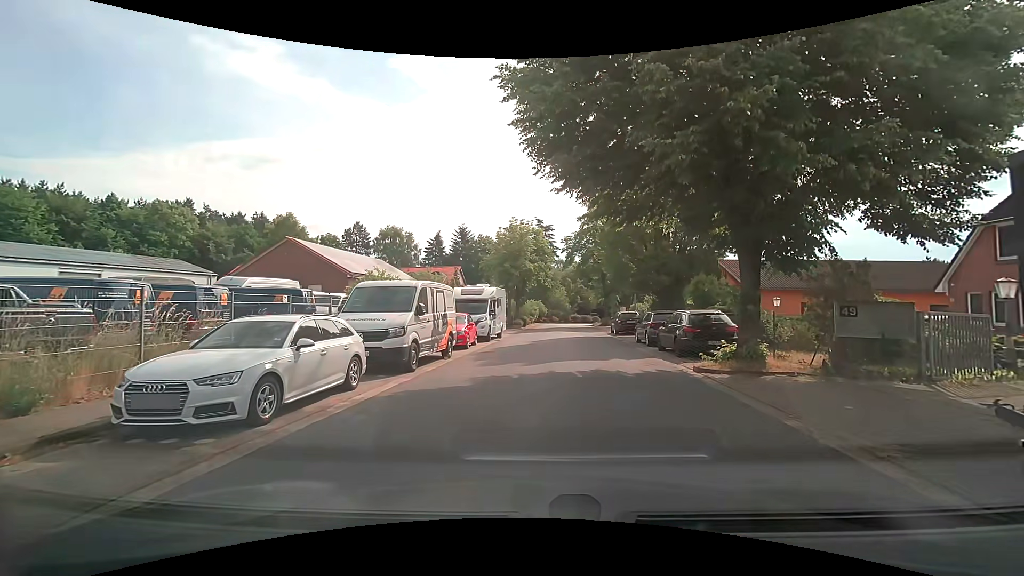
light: Day
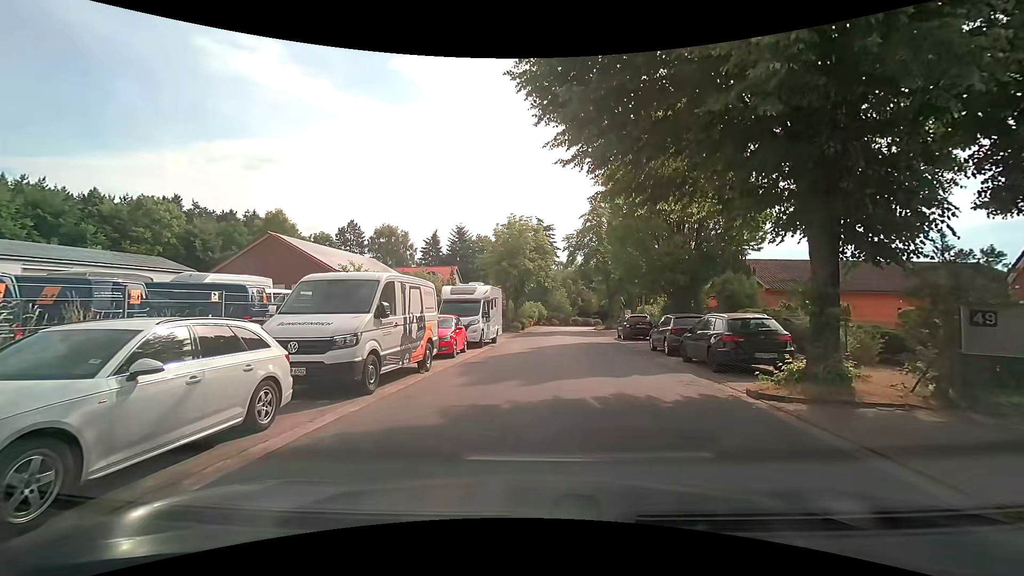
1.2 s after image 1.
(0.0, +3.1) m; 0°
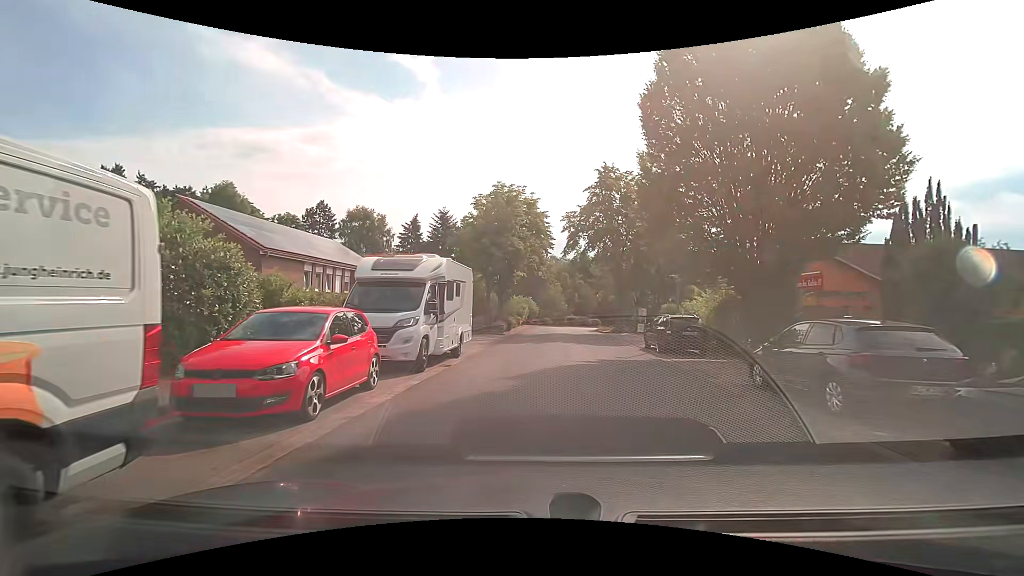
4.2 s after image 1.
(0.0, +10.3) m; +1°
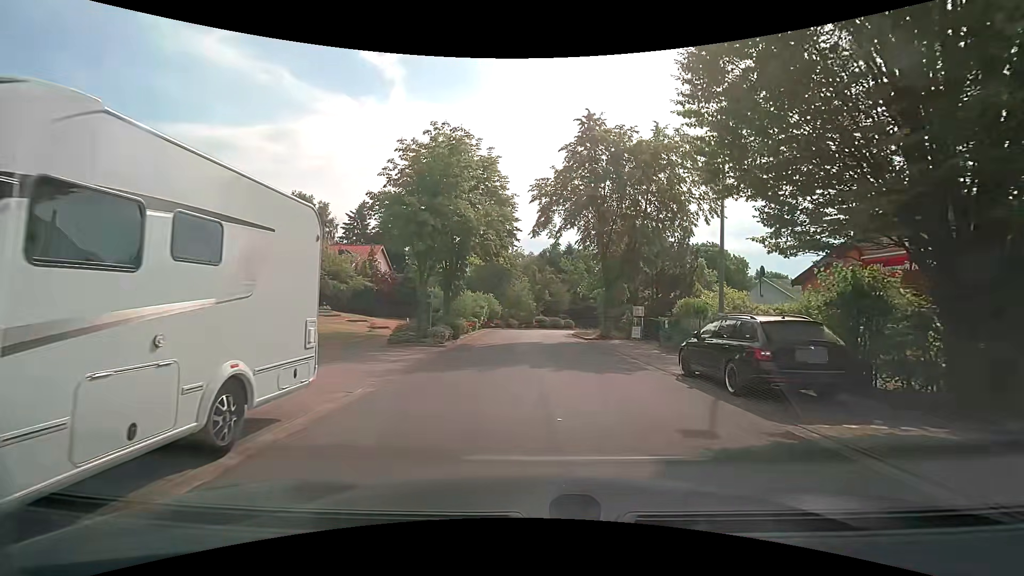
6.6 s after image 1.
(+0.5, +10.1) m; +4°
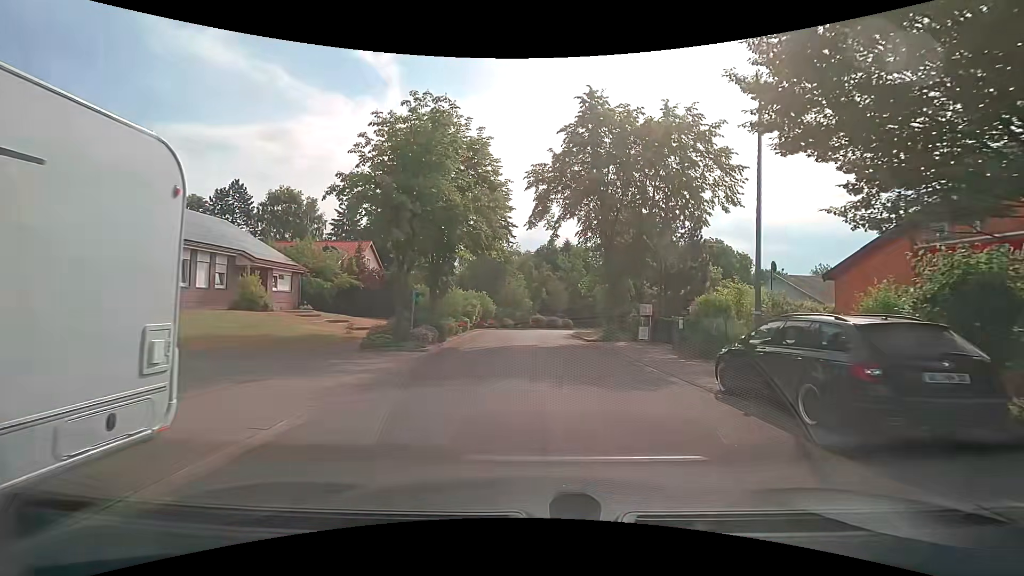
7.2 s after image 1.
(0.0, +2.7) m; +1°
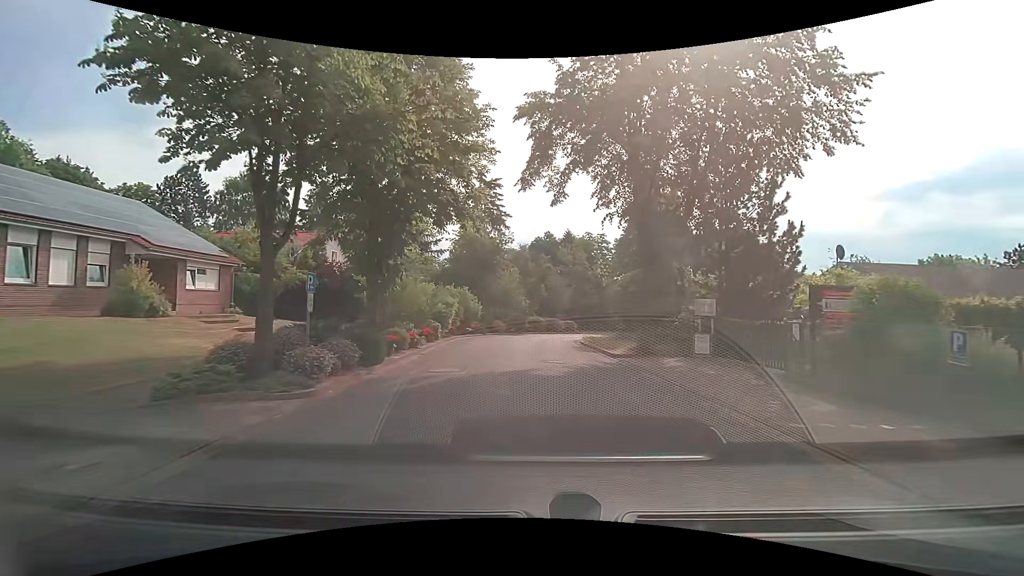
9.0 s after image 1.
(0.0, +9.0) m; 0°
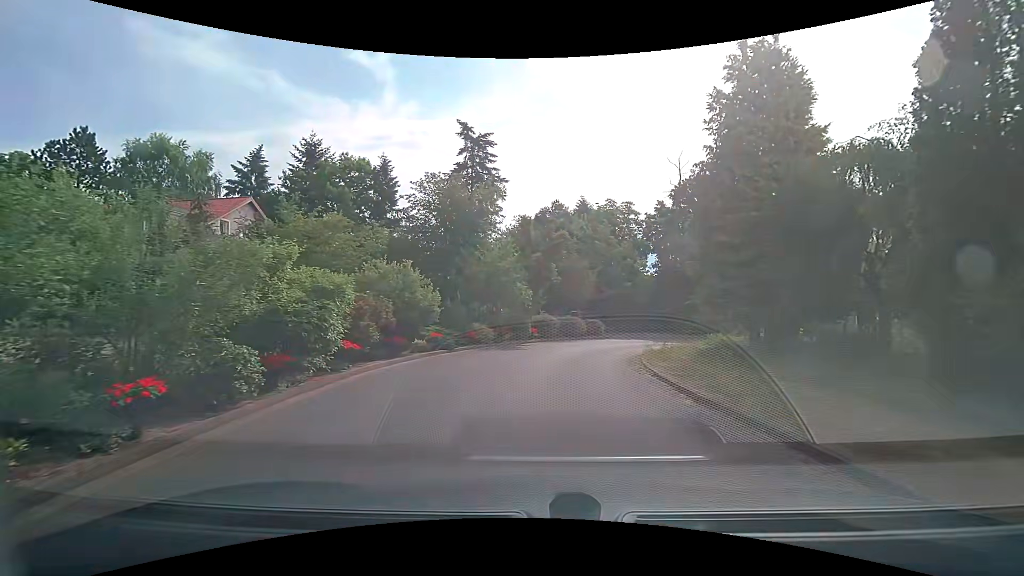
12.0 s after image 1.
(+0.1, +15.6) m; 0°
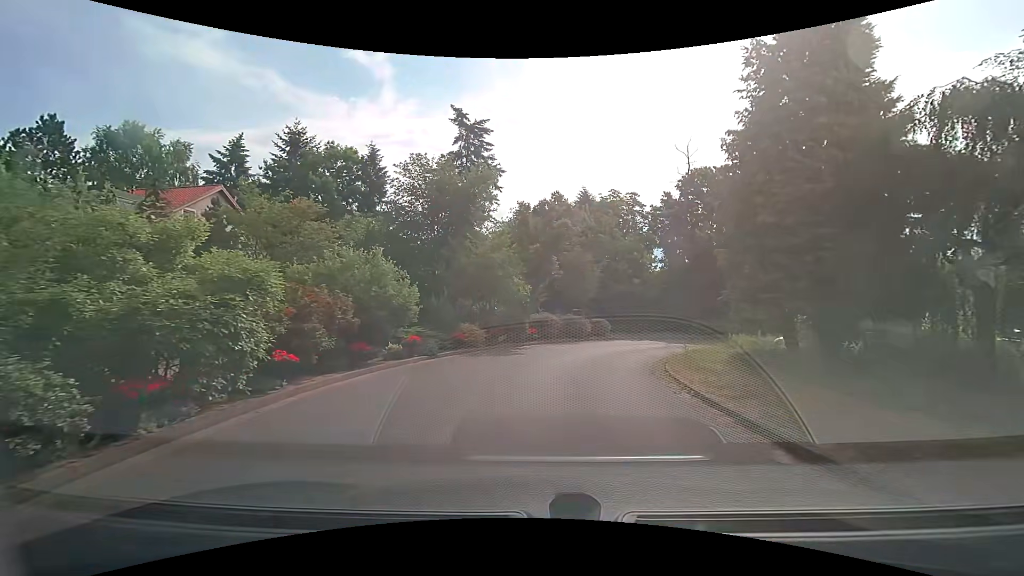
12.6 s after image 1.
(0.0, +3.0) m; +1°
(0, +10) (+2, +20) (+8, +28) (+15, +34) (+25, +38) (+35, +39) (+45, +39) (+55, +40) (+65, +40) (+75, +40) m
